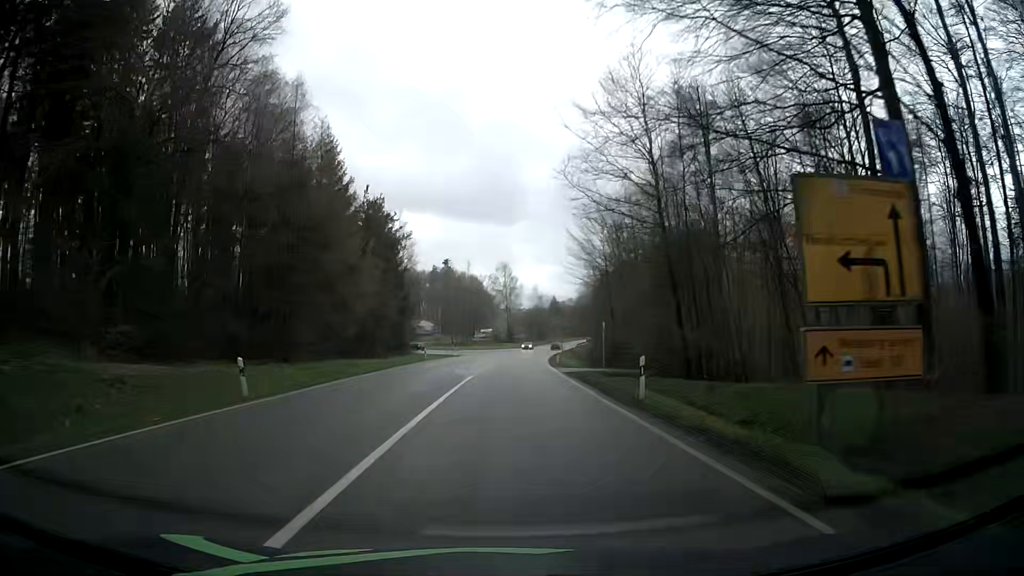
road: secondary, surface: asphalt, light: Day
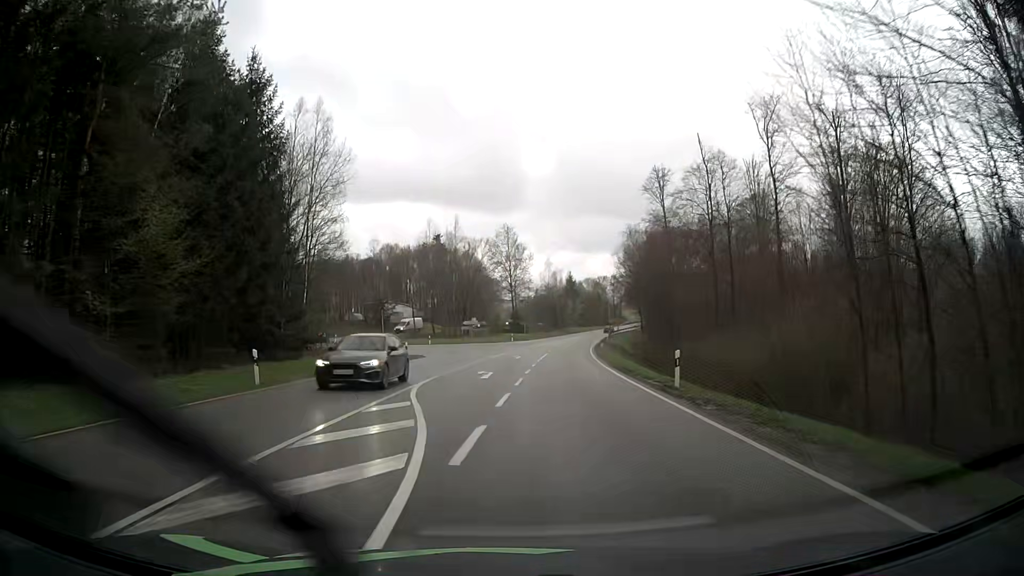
(+0.2, +42.5) m; 0°
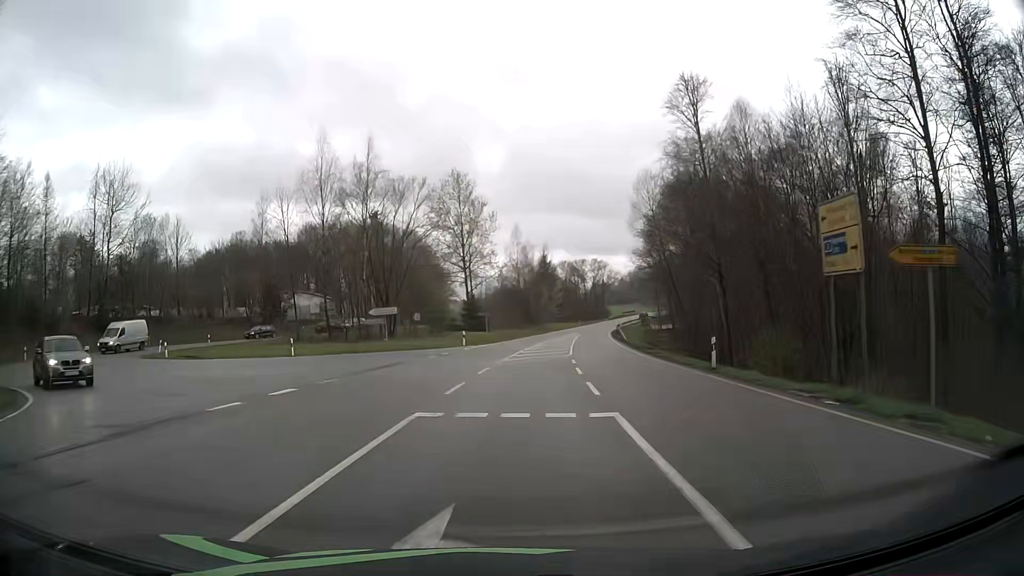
(+0.4, +41.2) m; +4°
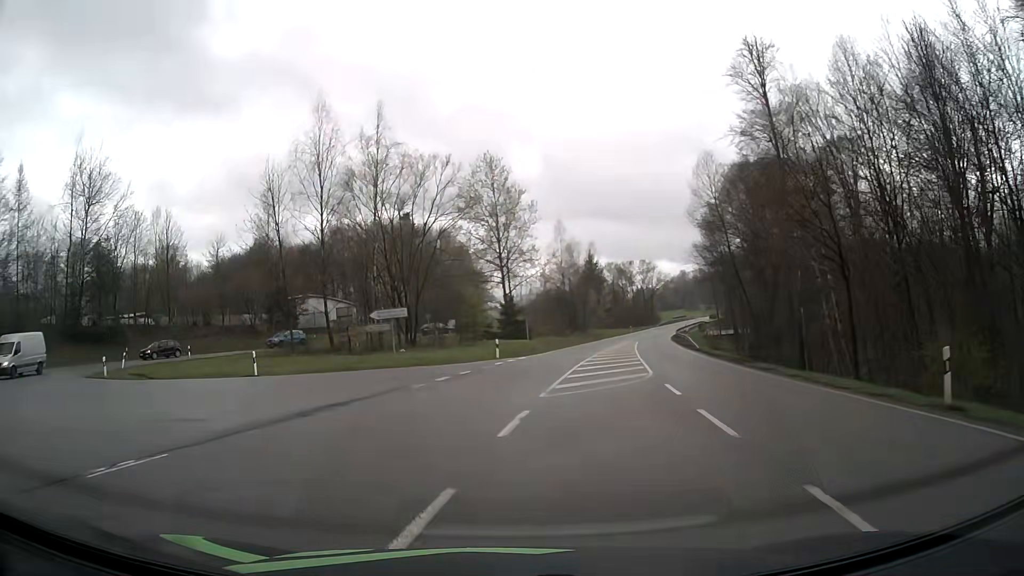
(-0.1, +11.2) m; -3°
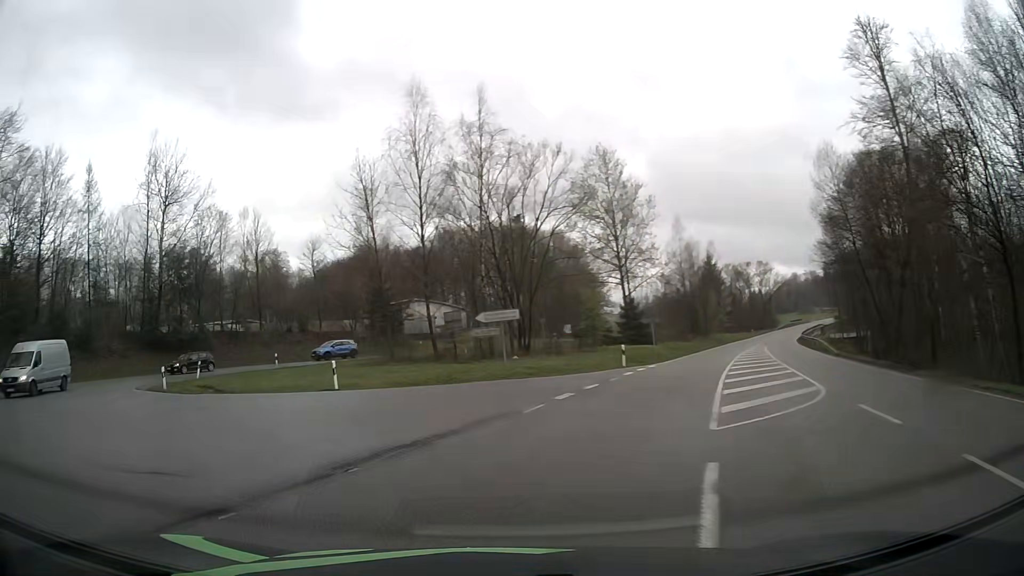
(-0.3, +4.7) m; -9°
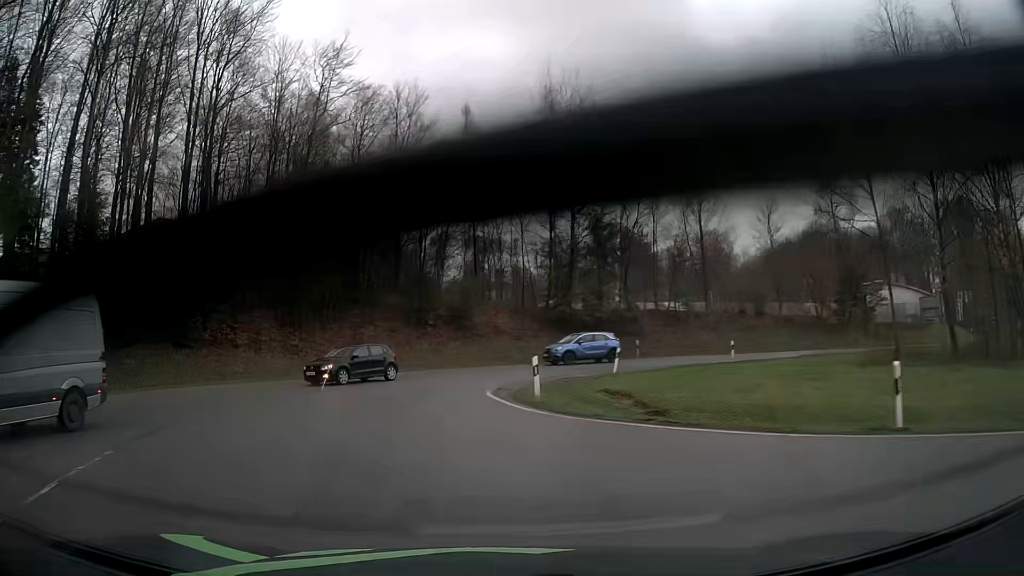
(-4.4, +12.8) m; -38°
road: tertiary
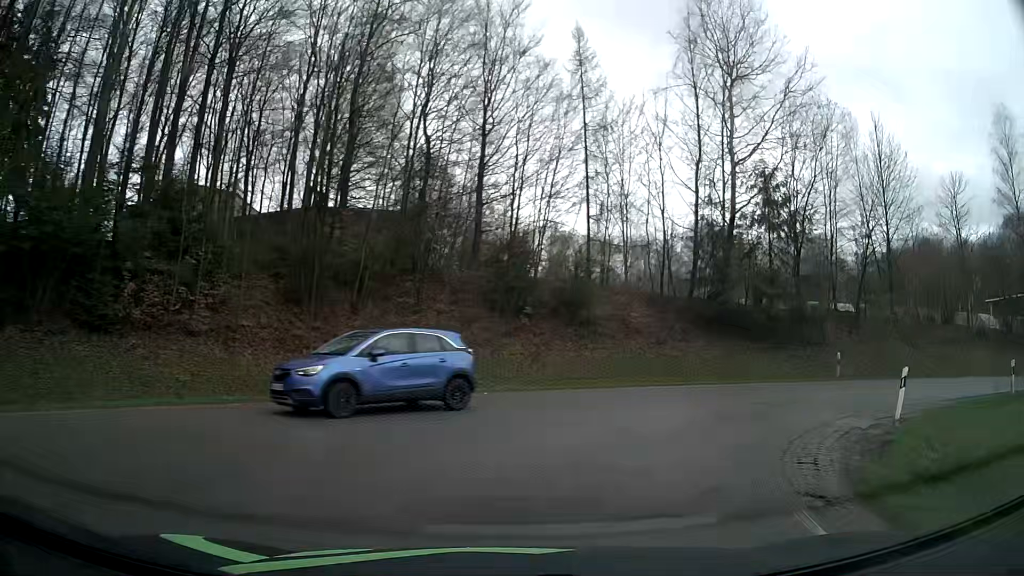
(-2.4, +14.6) m; -9°
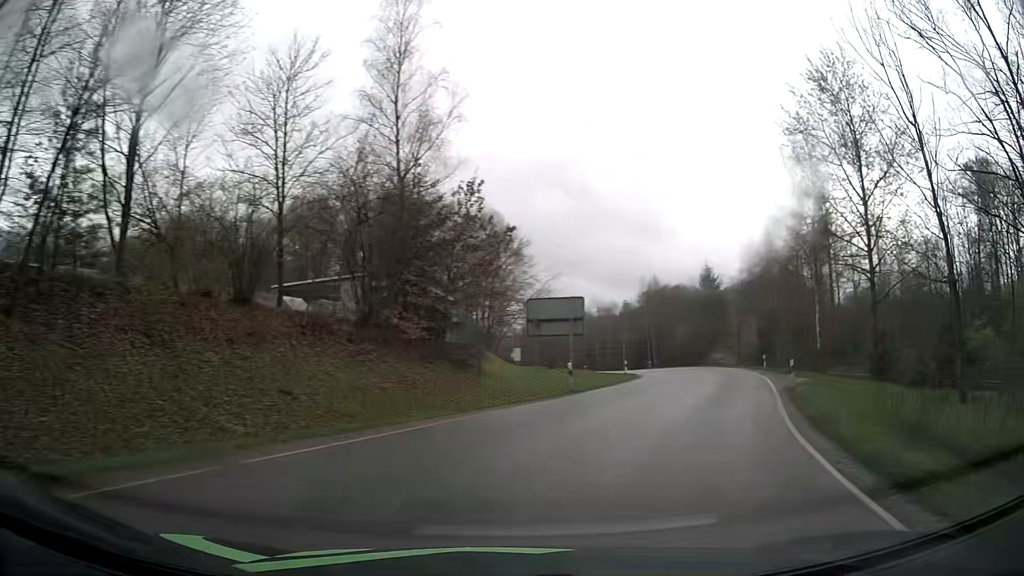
(+10.2, +18.4) m; +64°
(+2, +10) (+6, +19) (+10, +28) (+14, +37) (+17, +47) (+19, +57) (+21, +66) (+21, +76) (+21, +86) (+20, +96) m
